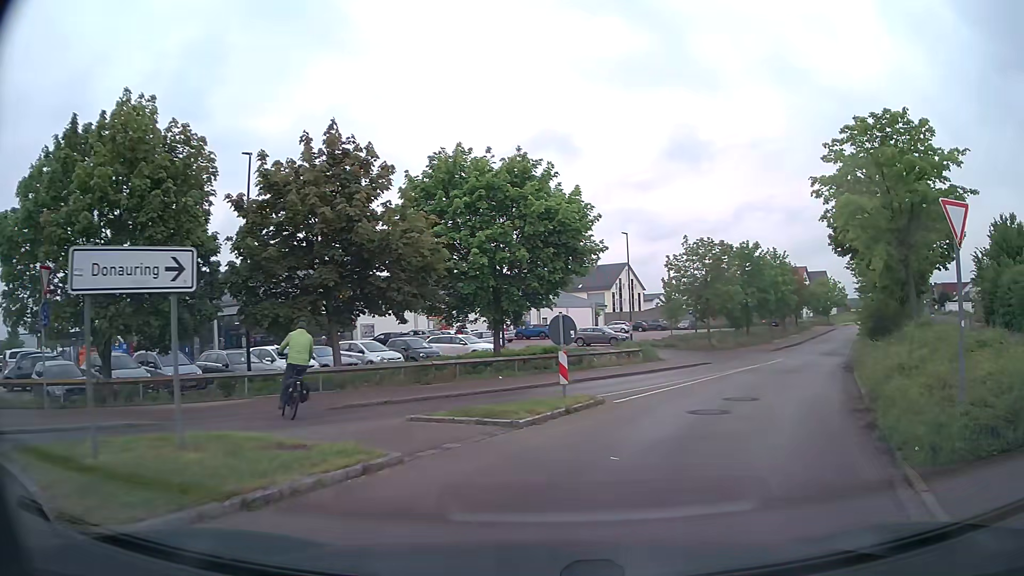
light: Day
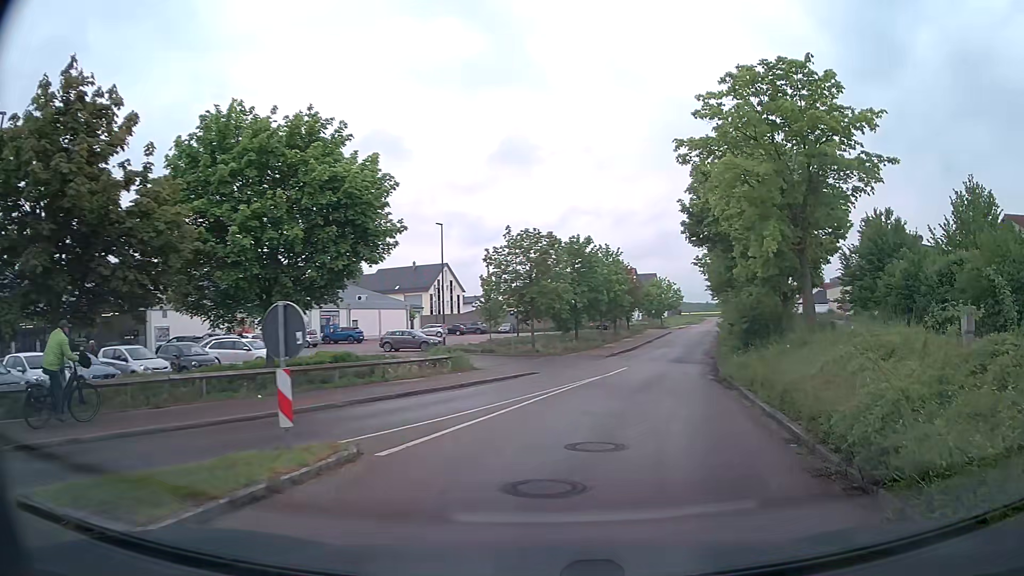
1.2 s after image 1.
(+0.7, +5.6) m; +15°
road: residential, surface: asphalt
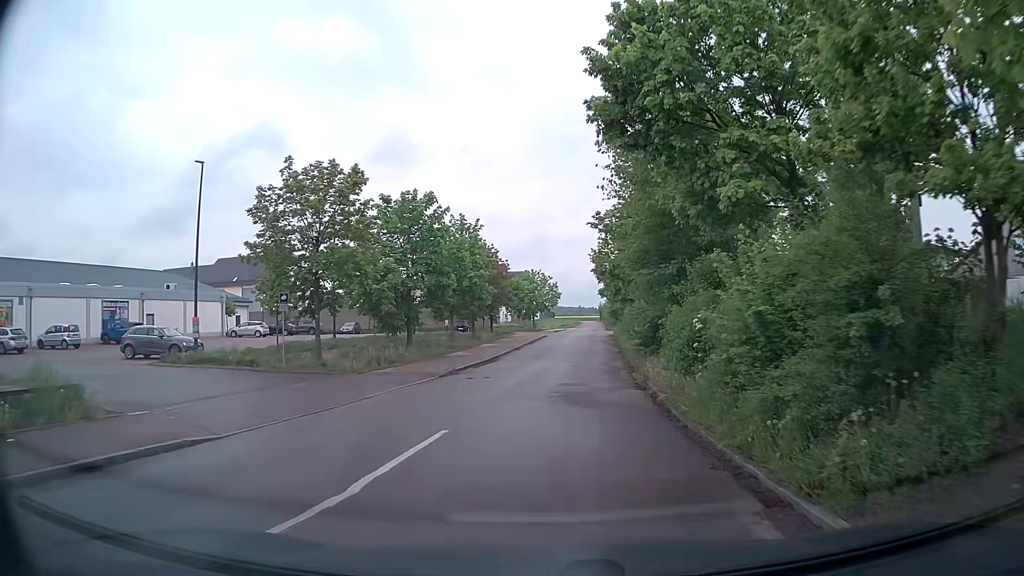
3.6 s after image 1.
(+2.3, +16.4) m; +11°
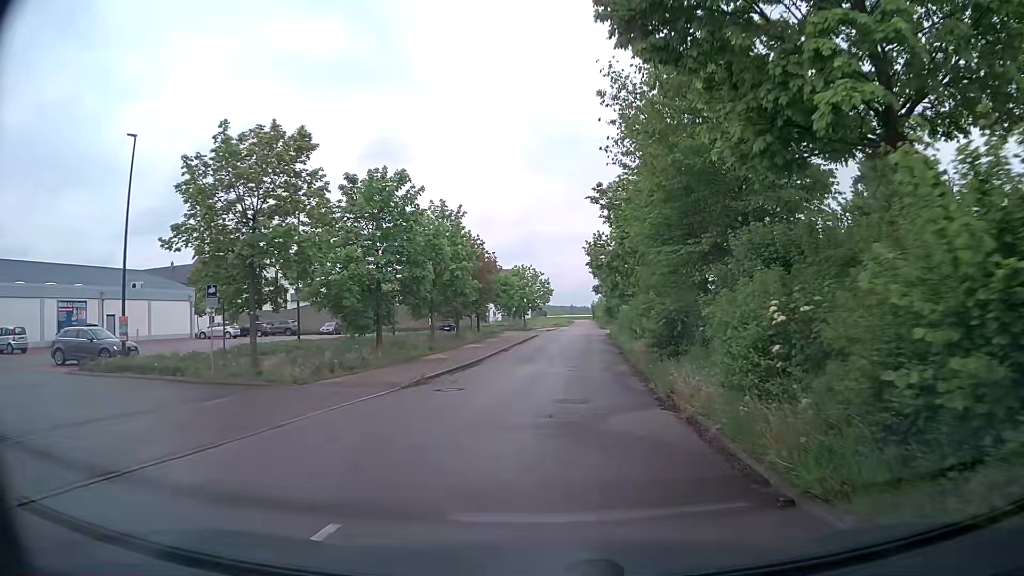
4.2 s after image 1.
(0.0, +4.8) m; +1°
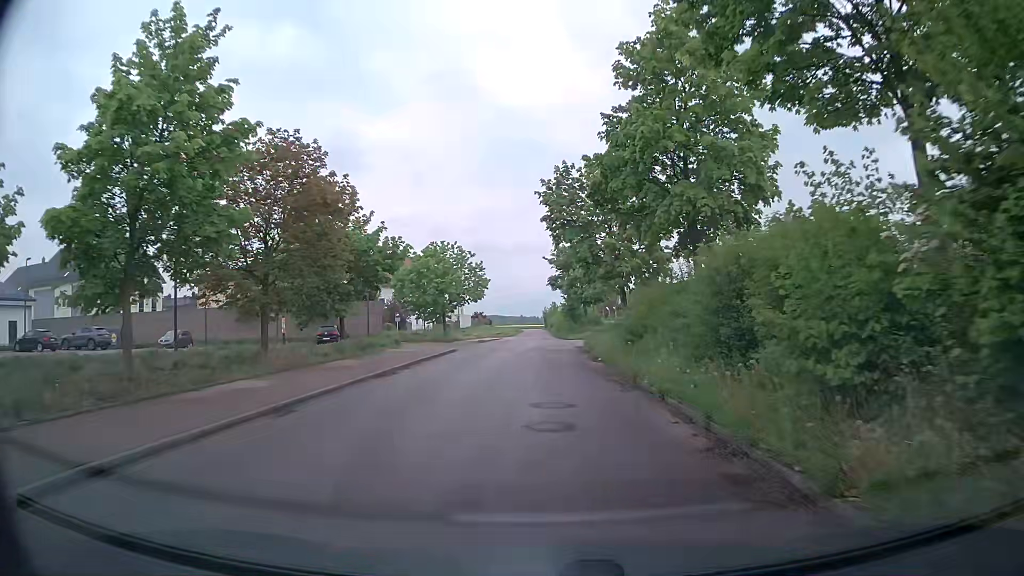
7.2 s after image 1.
(+1.2, +26.6) m; +4°
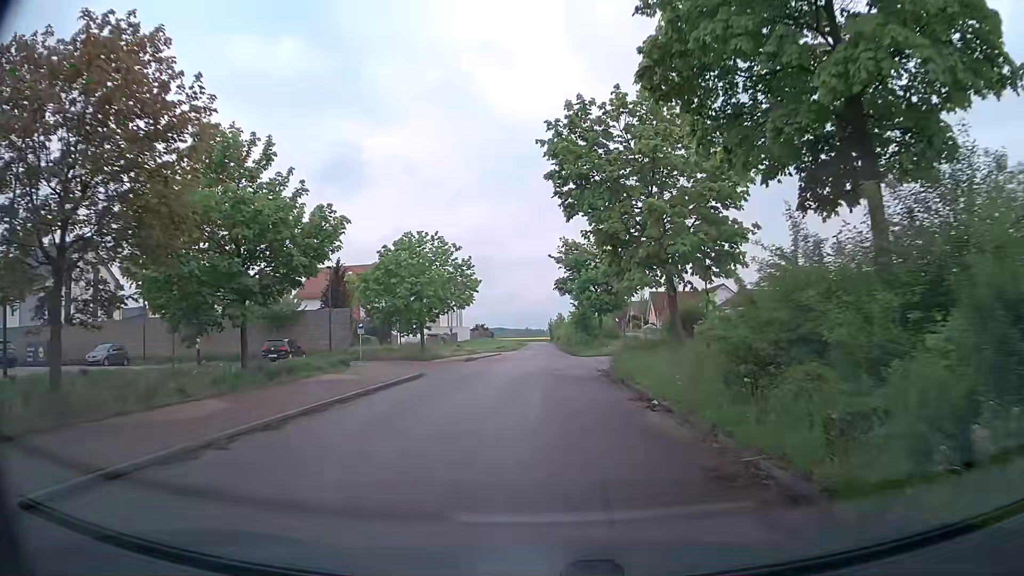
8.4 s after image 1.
(-0.1, +11.0) m; -1°
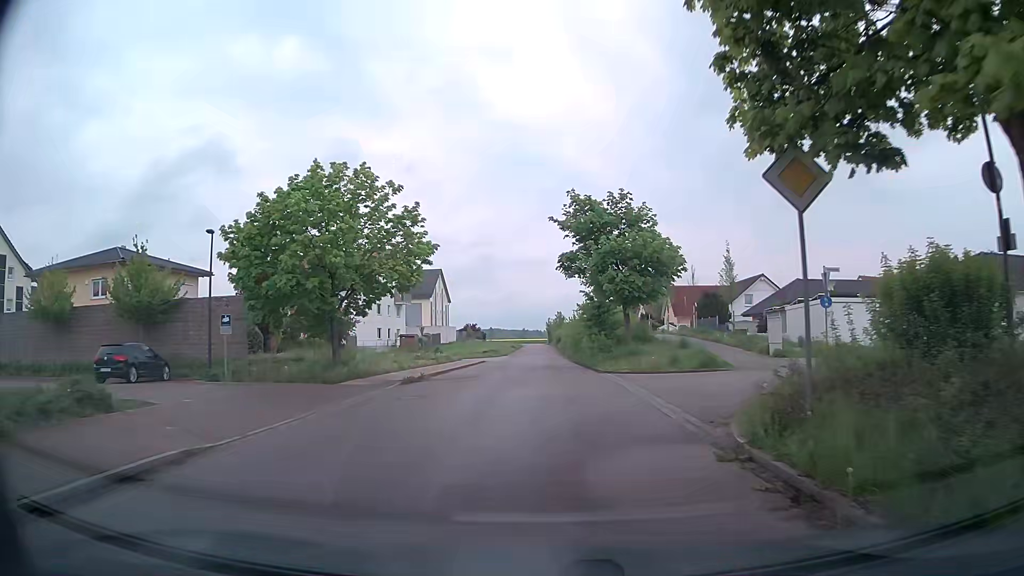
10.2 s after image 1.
(0.0, +16.2) m; 0°
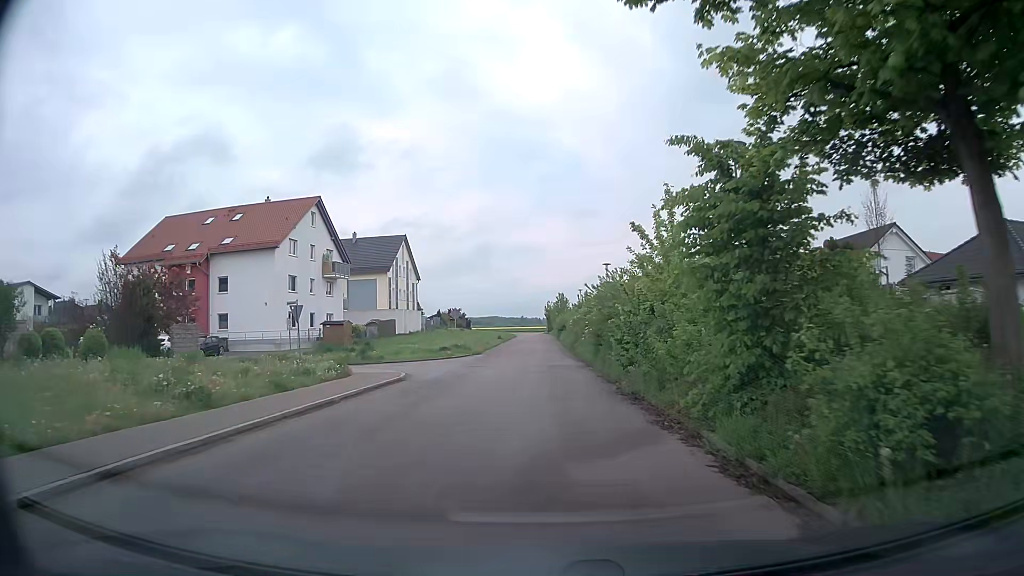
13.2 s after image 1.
(+0.2, +28.1) m; 0°
(0, +10) (0, +20) (0, +30) (0, +40) (0, +50) (0, +60) (0, +70) (0, +80) (0, +90) (0, +100) m
